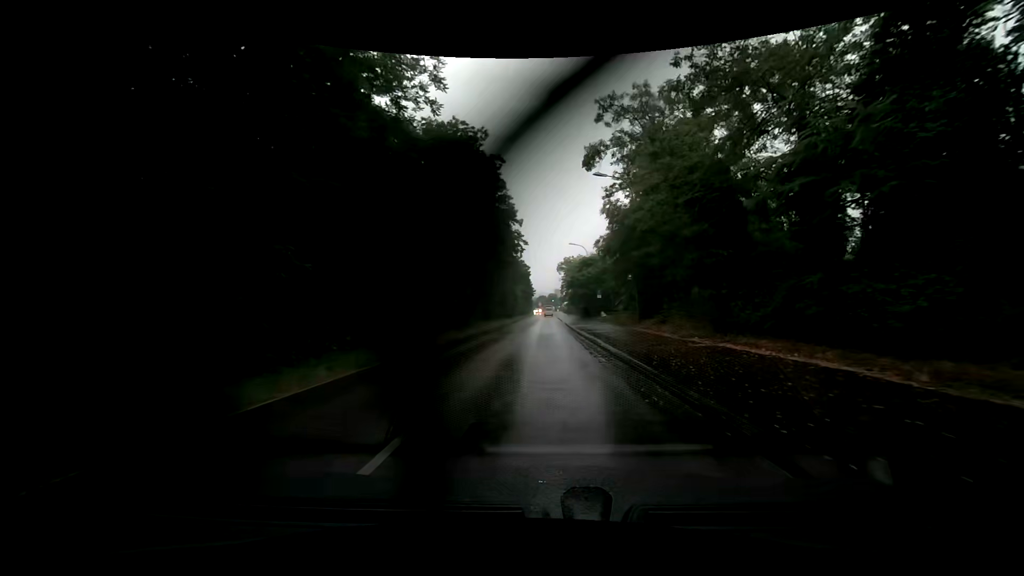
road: secondary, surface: asphalt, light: Day
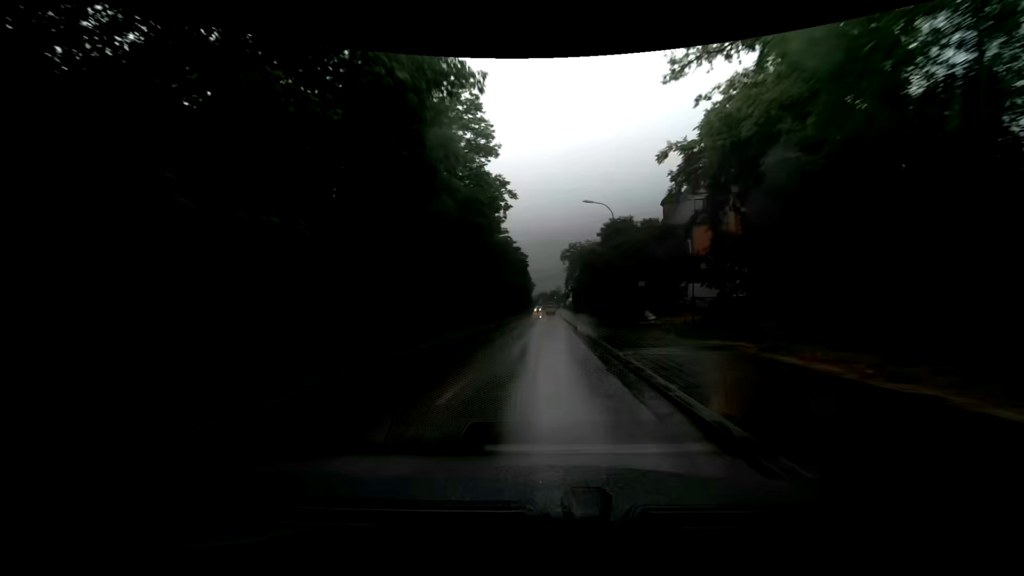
(0.0, +23.7) m; 0°
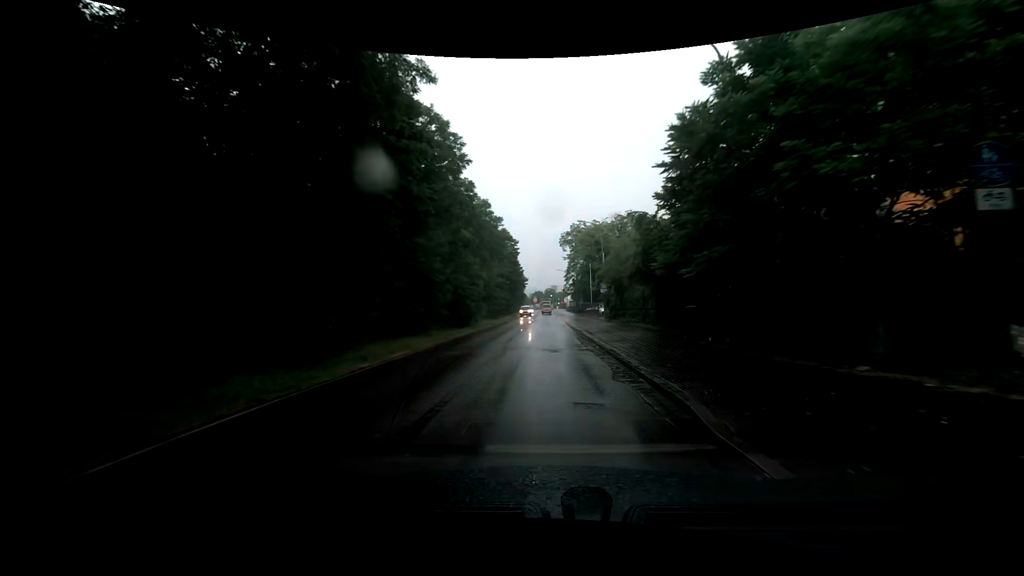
(-0.1, +24.2) m; 0°
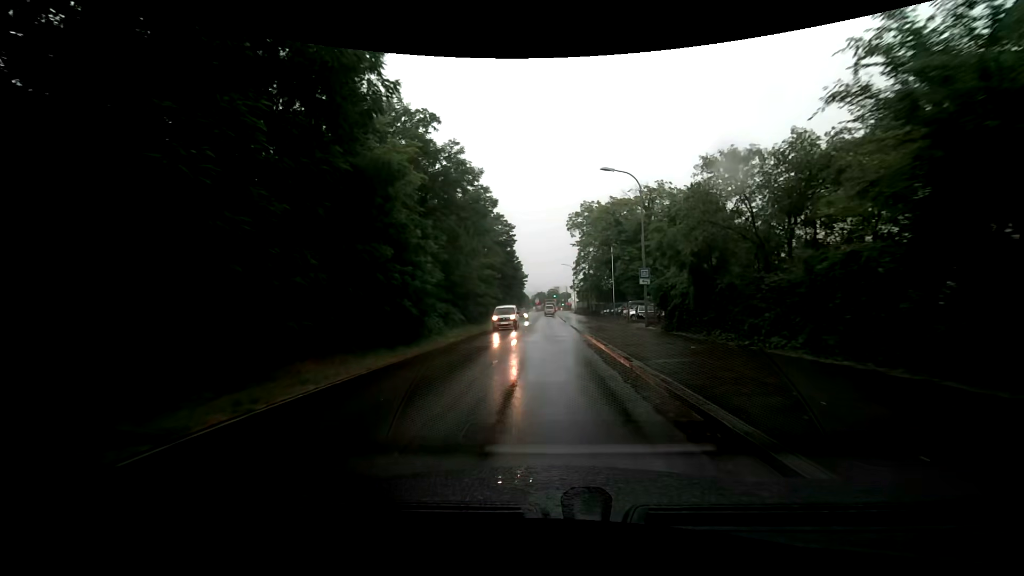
(+0.1, +18.1) m; 0°
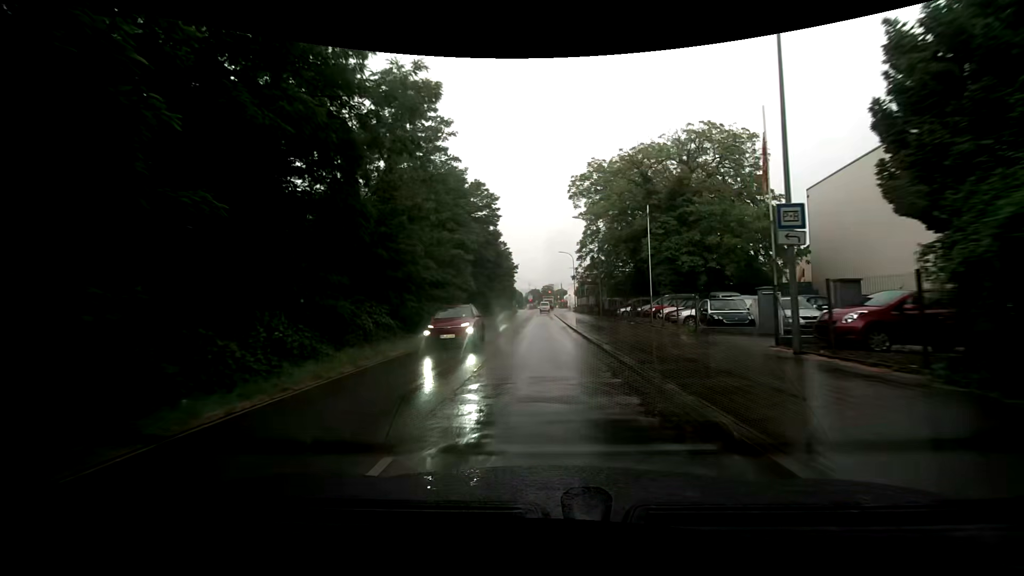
(+0.1, +17.6) m; +1°
(0, +10) (0, +20) (0, +30) (-1, +40) (-1, +50) (-1, +60) (-1, +70) (-1, +80) (-1, +90) (-1, +100) m
